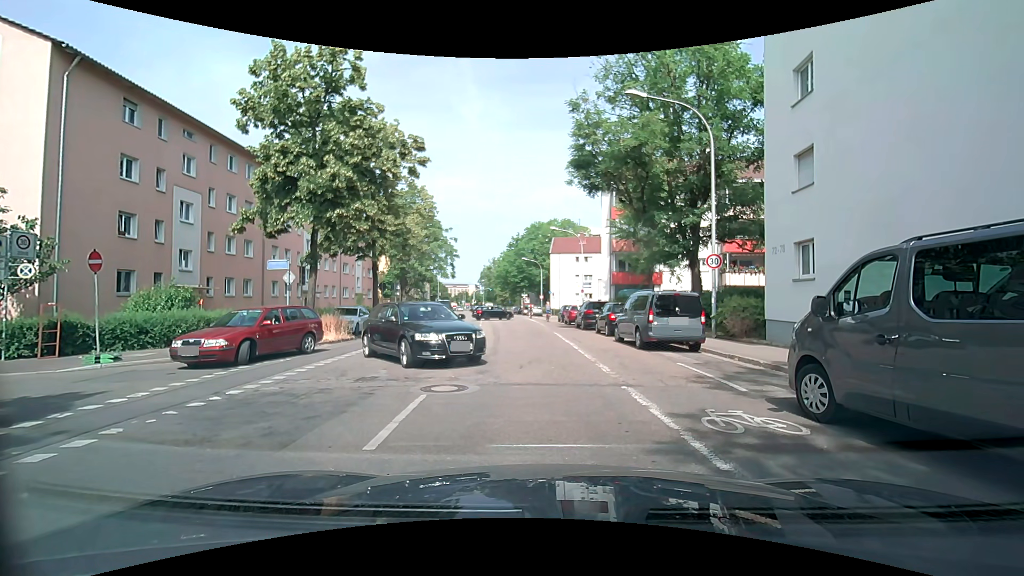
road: residential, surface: asphalt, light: Day
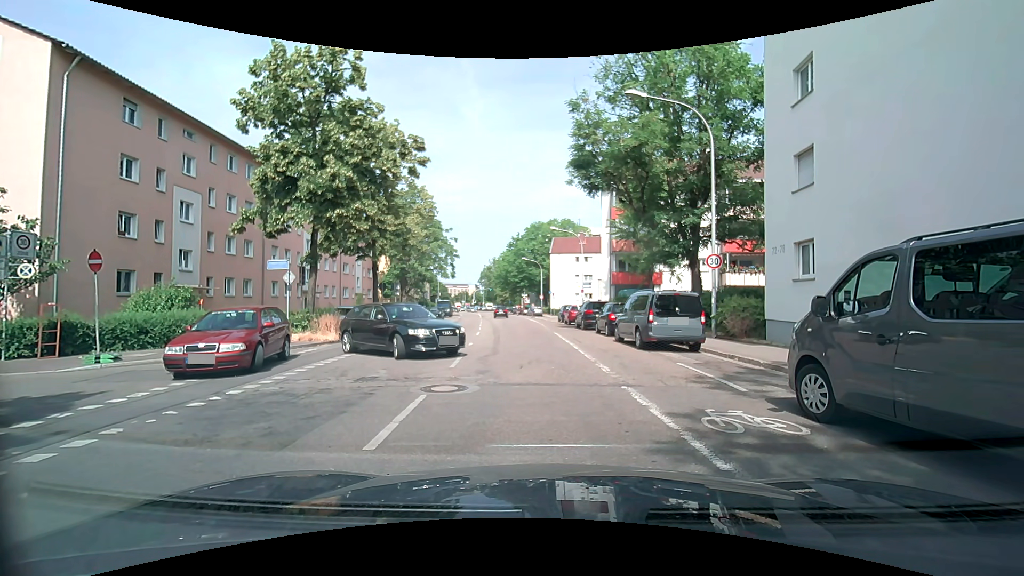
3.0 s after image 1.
(0.0, 0.0) m; 0°
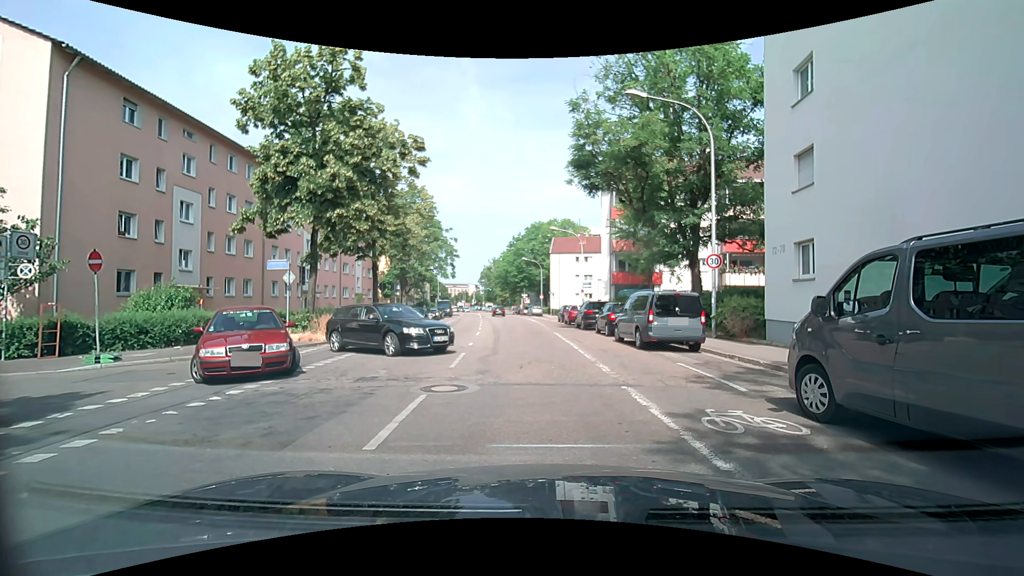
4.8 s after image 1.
(0.0, 0.0) m; 0°
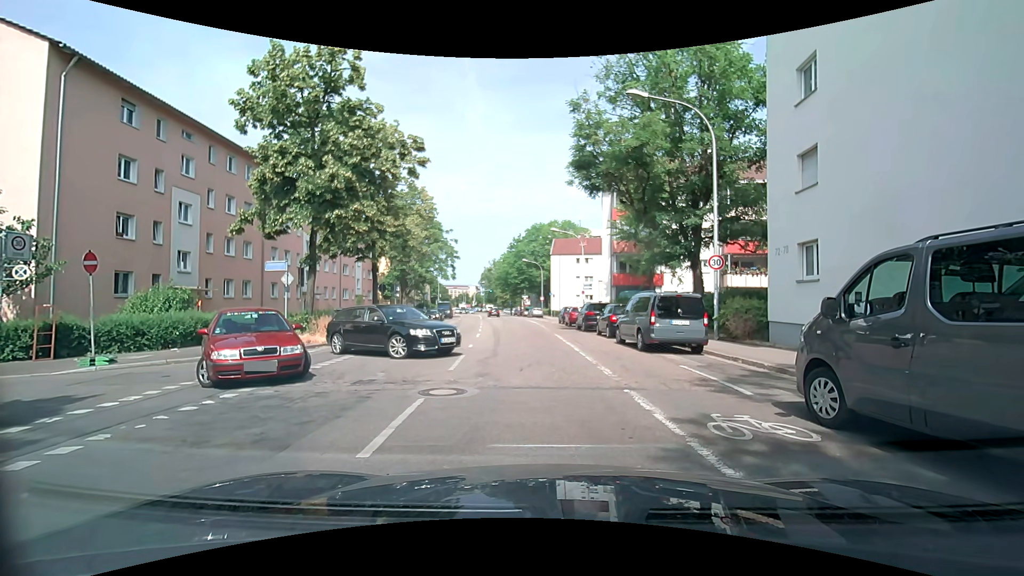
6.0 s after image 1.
(0.0, +0.2) m; 0°
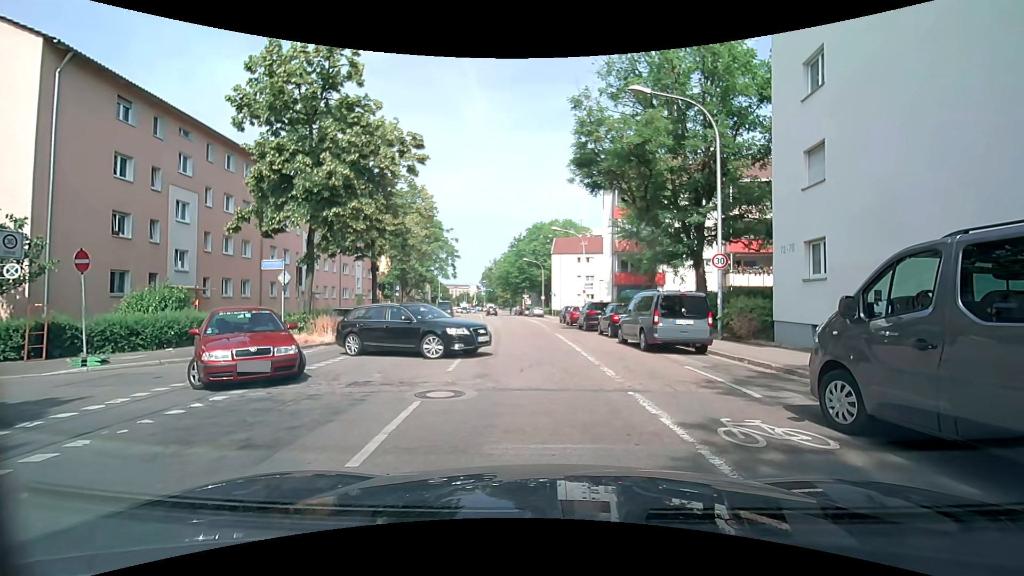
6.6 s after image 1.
(0.0, +0.3) m; 0°
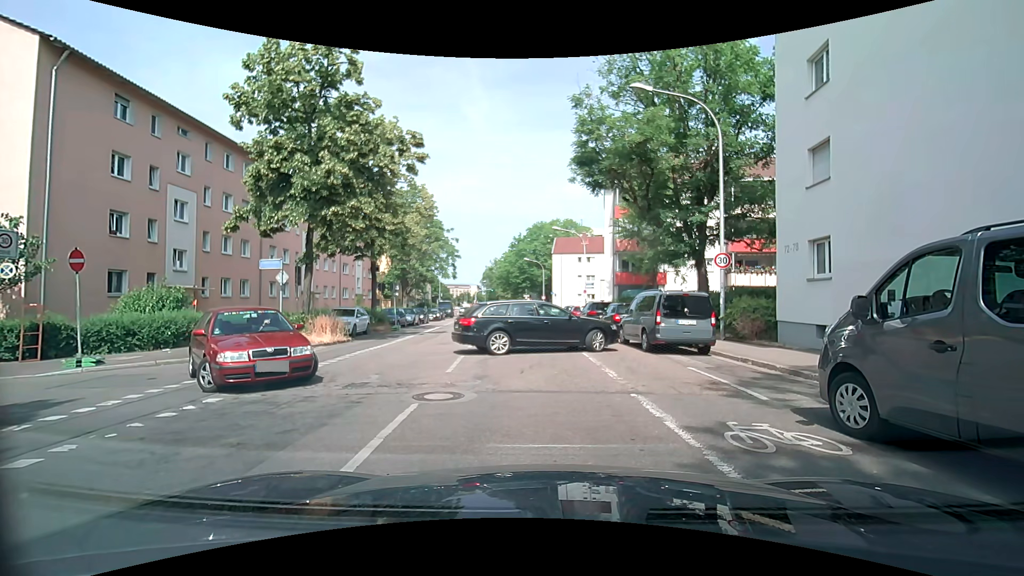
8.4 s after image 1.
(0.0, +0.2) m; 0°
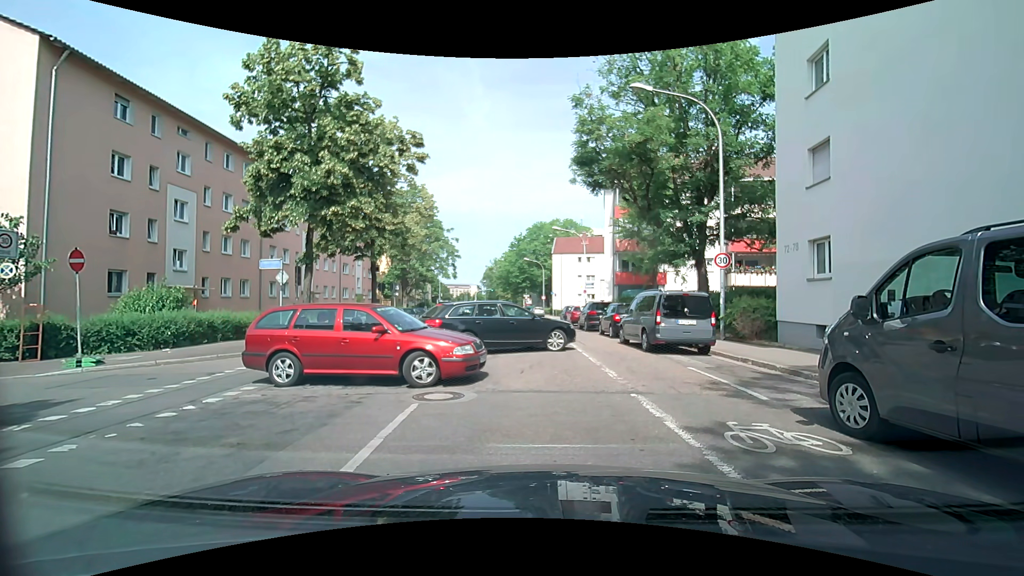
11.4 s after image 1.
(0.0, 0.0) m; 0°
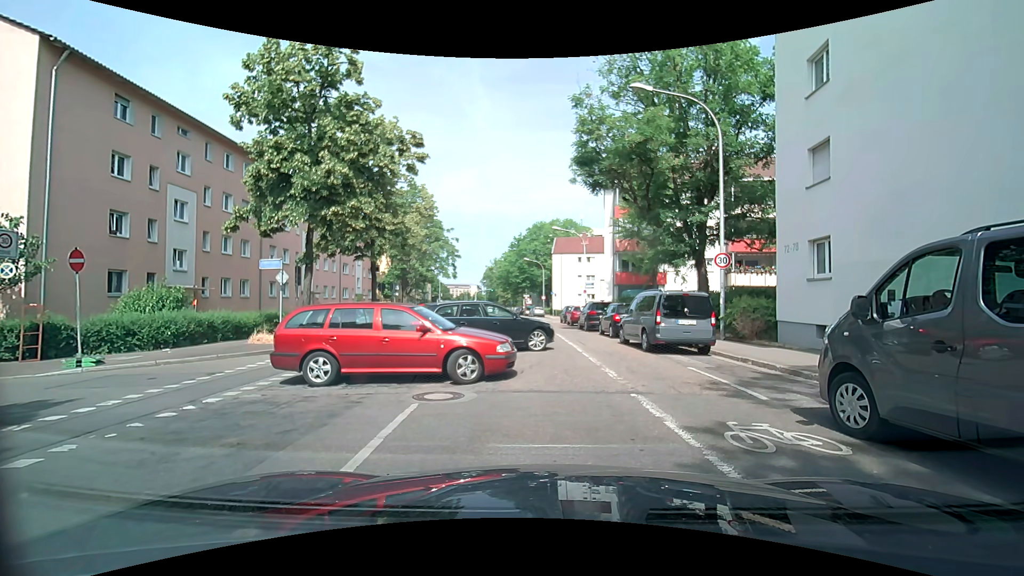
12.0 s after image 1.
(0.0, 0.0) m; 0°
(-1, +10) (-1, +20) (-2, +30) (-3, +40) (-5, +50) (-6, +60) (-7, +70) (-9, +79) (-11, +89) (-12, +99) m
